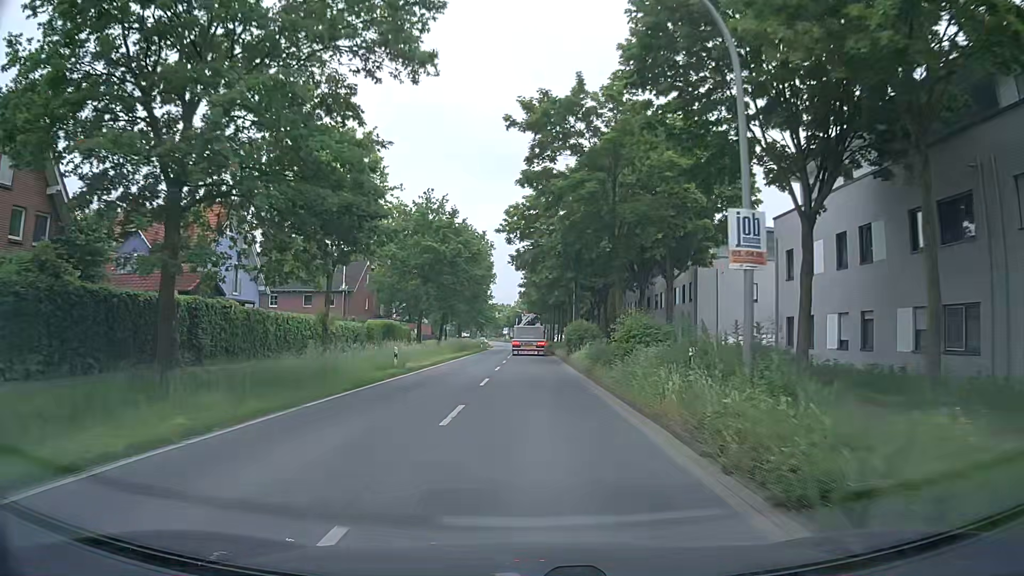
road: secondary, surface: asphalt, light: Day
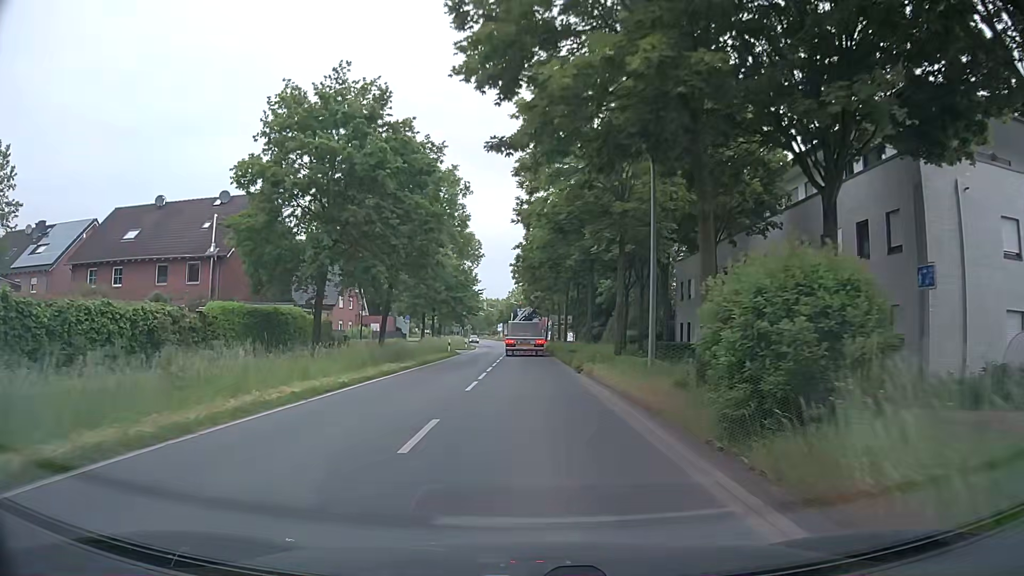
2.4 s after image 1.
(-0.3, +29.2) m; -1°
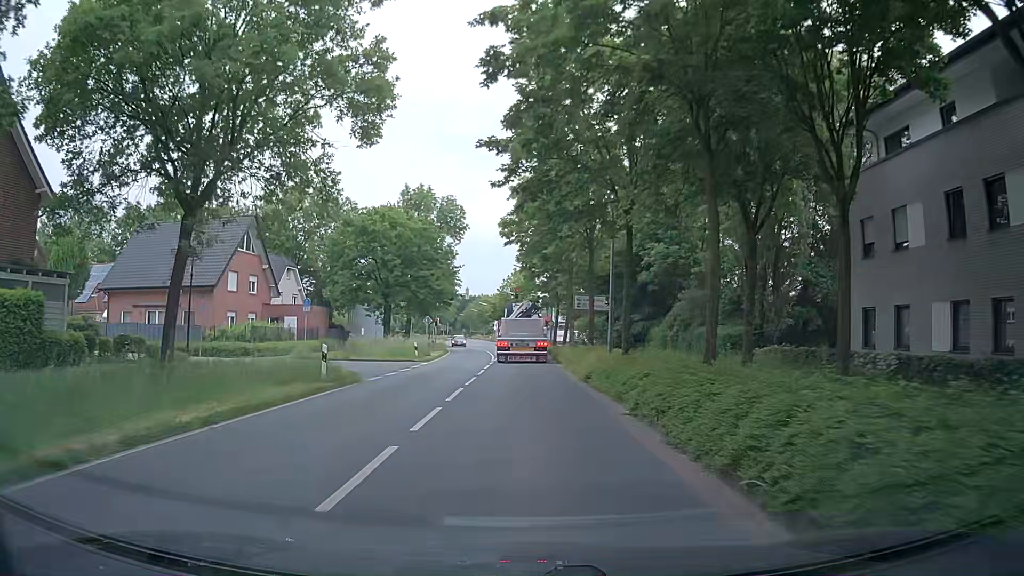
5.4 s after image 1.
(-0.1, +29.0) m; 0°
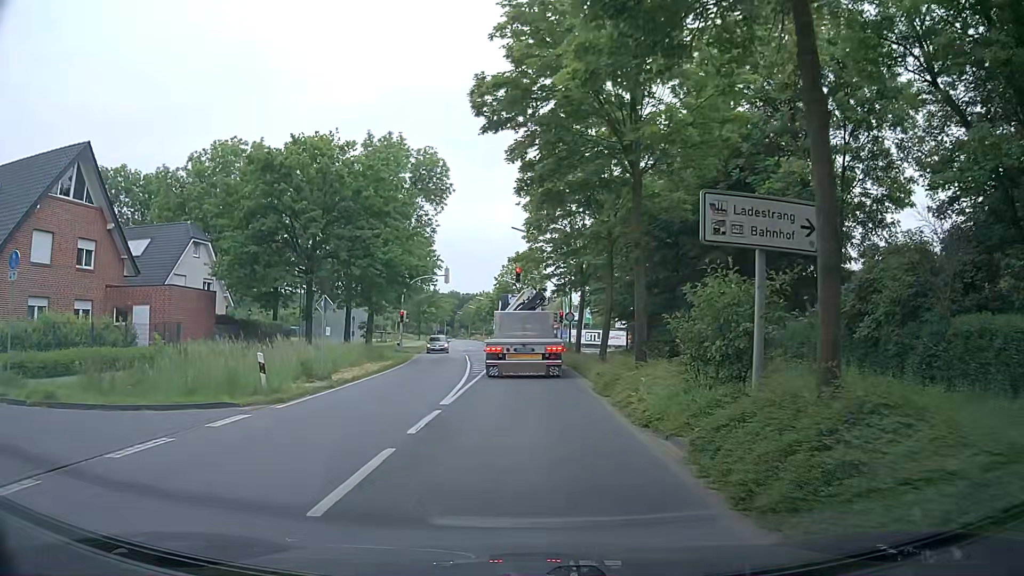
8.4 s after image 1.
(0.0, +22.0) m; -1°
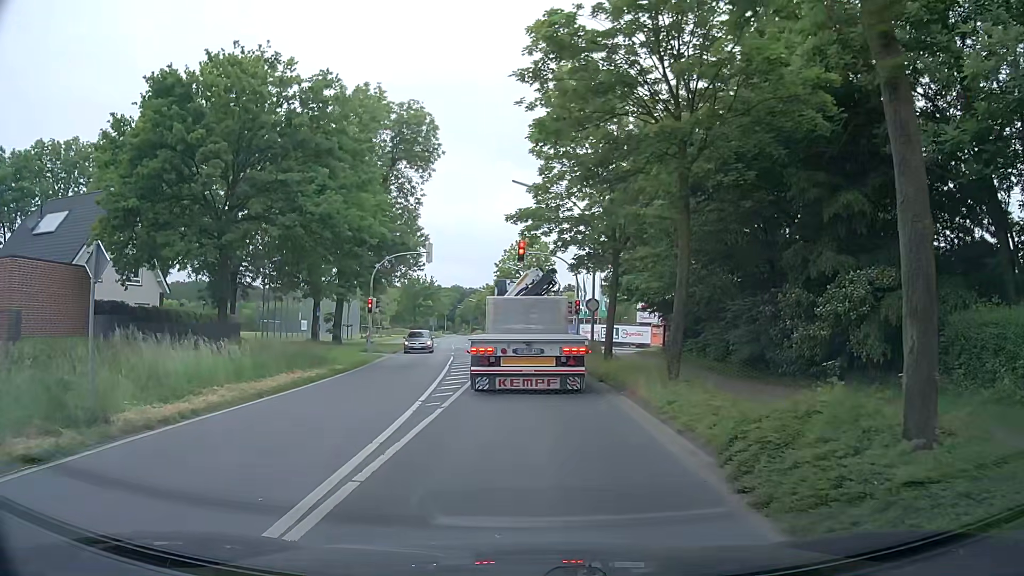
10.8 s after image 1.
(0.0, +11.3) m; -2°
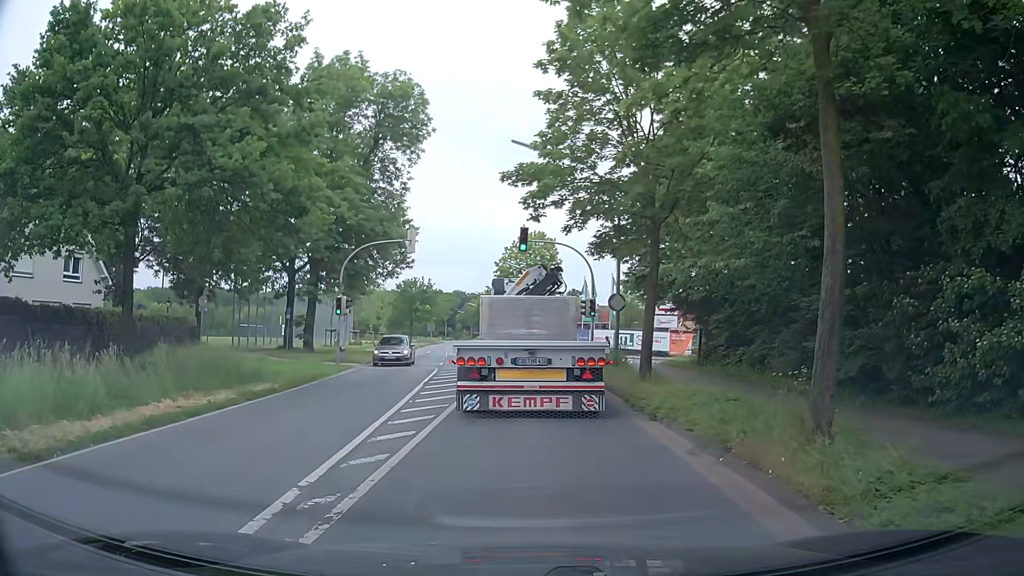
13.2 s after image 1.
(+0.1, +7.1) m; 0°
